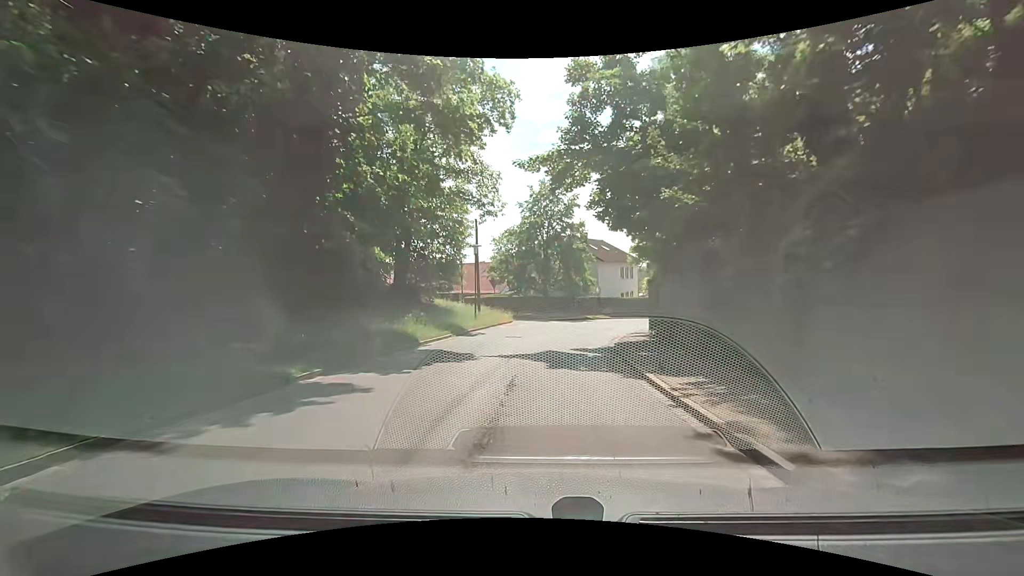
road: tertiary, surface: asphalt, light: Day
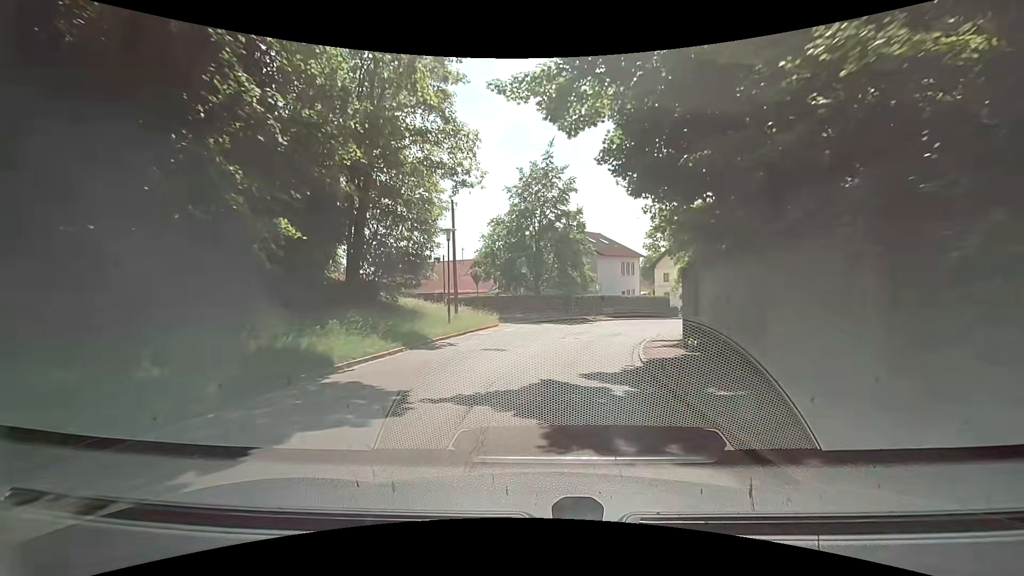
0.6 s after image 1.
(+0.2, +6.1) m; +4°
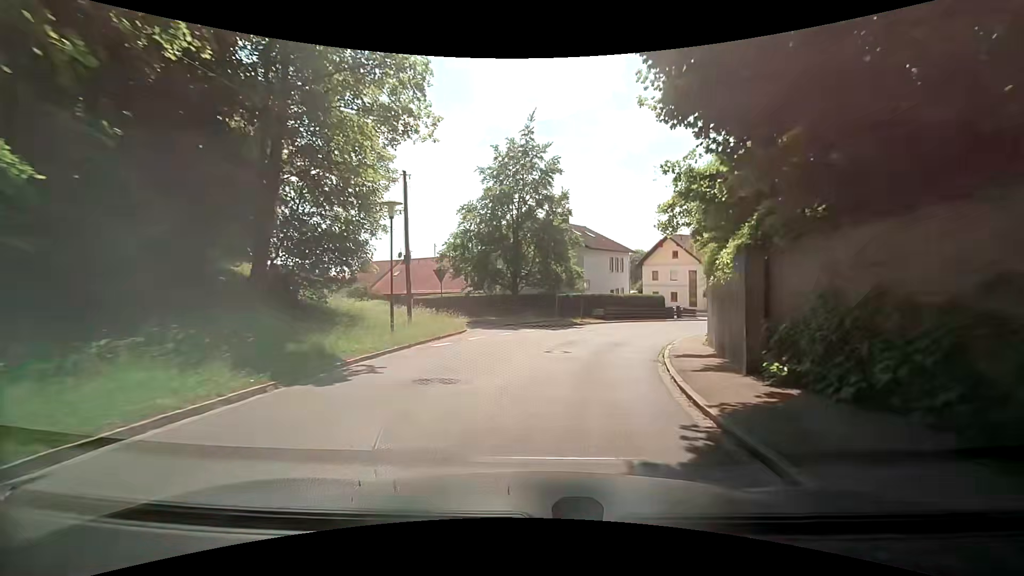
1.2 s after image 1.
(0.0, +5.9) m; -1°
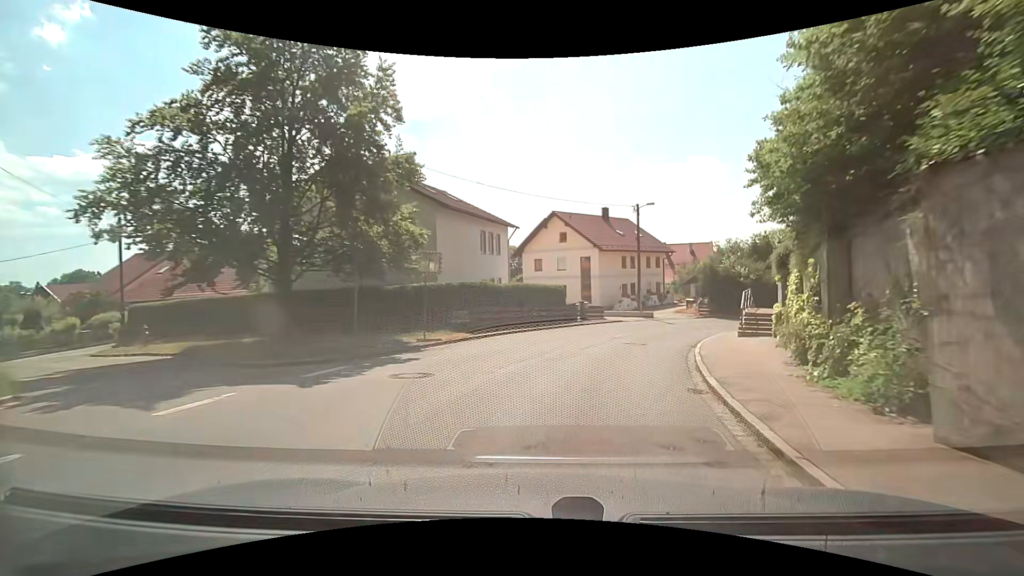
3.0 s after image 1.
(+2.3, +17.1) m; +14°
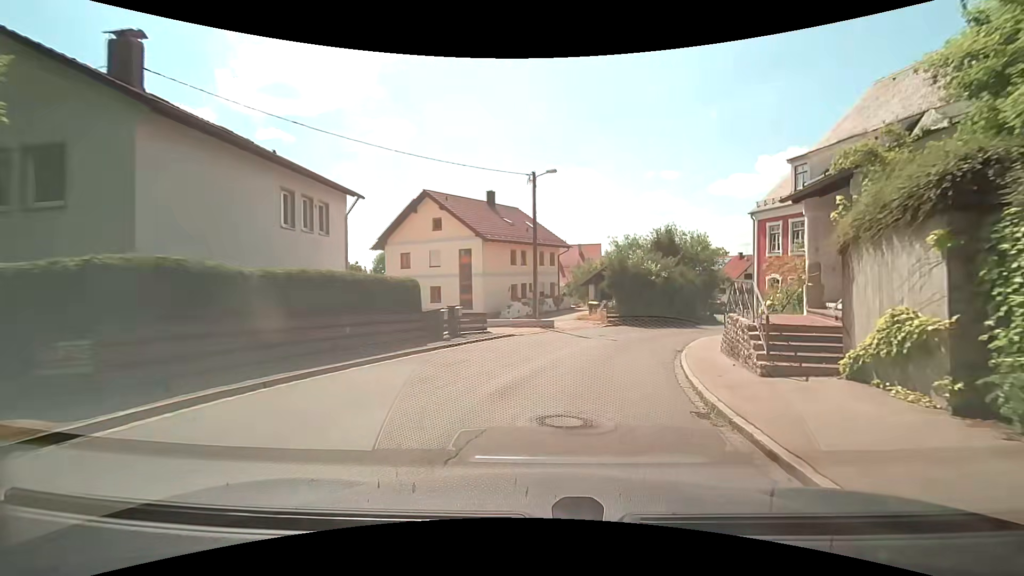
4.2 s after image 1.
(+1.4, +11.3) m; +14°
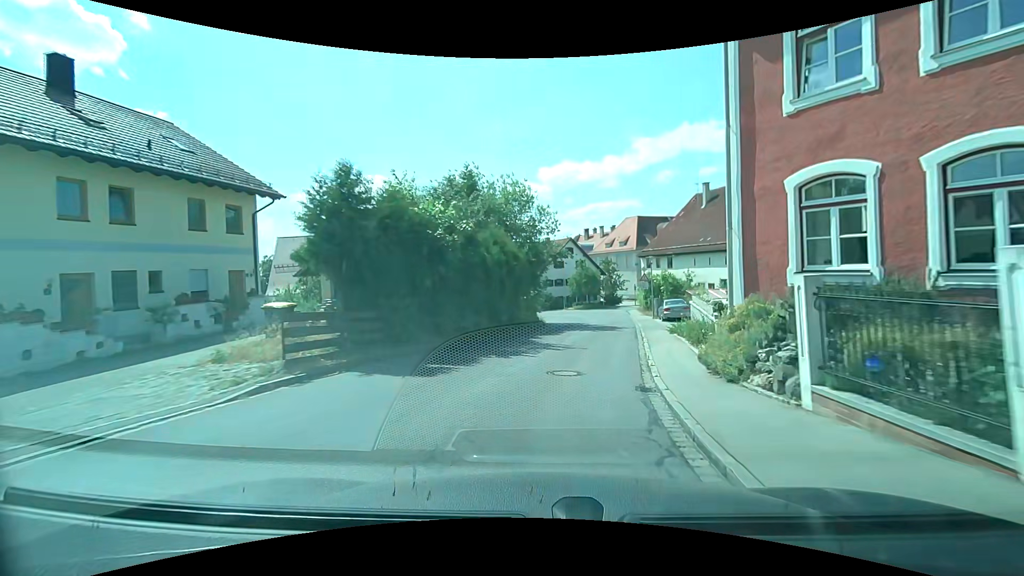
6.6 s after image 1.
(+4.6, +22.6) m; +22°
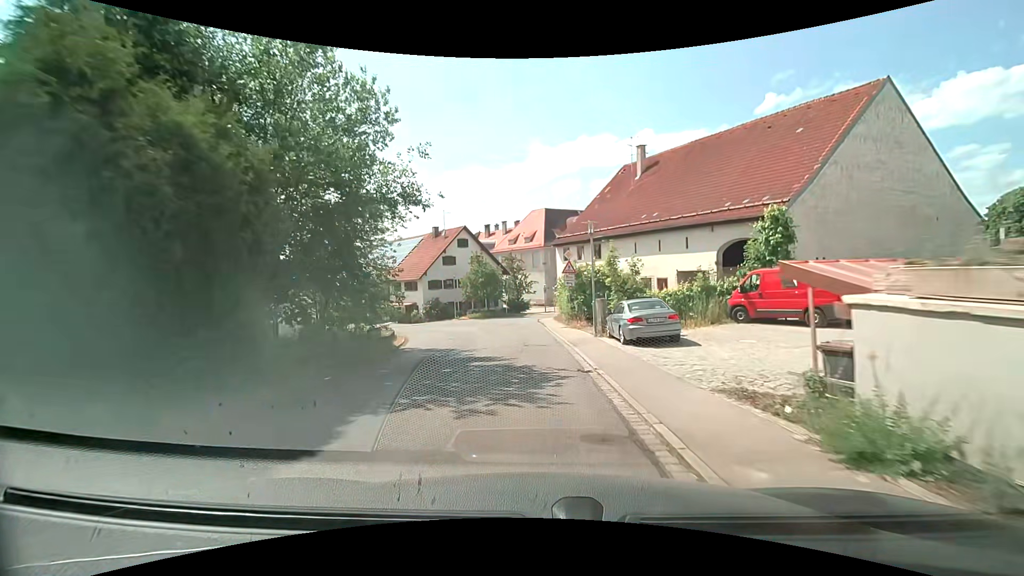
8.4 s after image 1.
(+2.1, +17.5) m; +11°
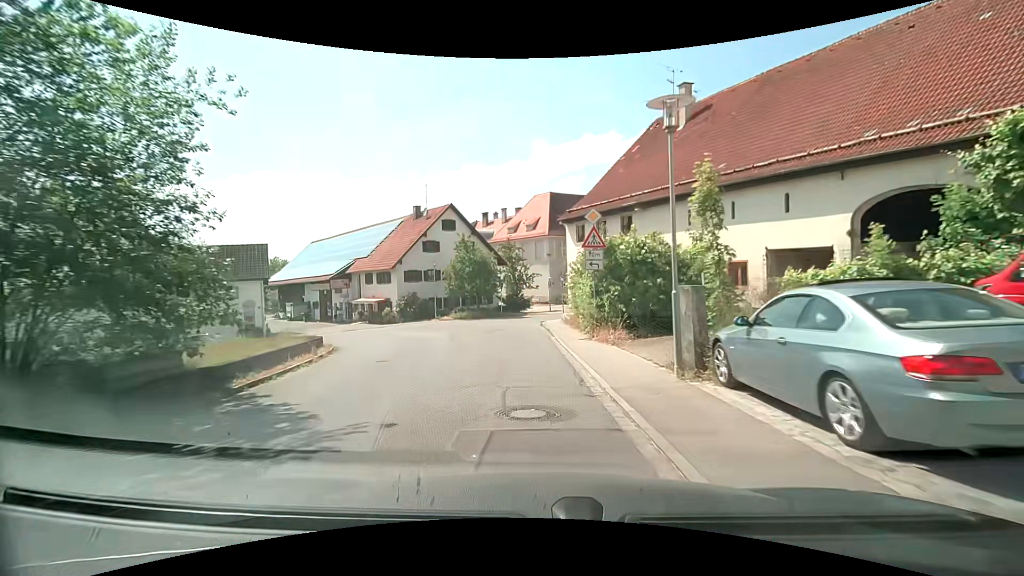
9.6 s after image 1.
(+0.1, +11.3) m; 0°
